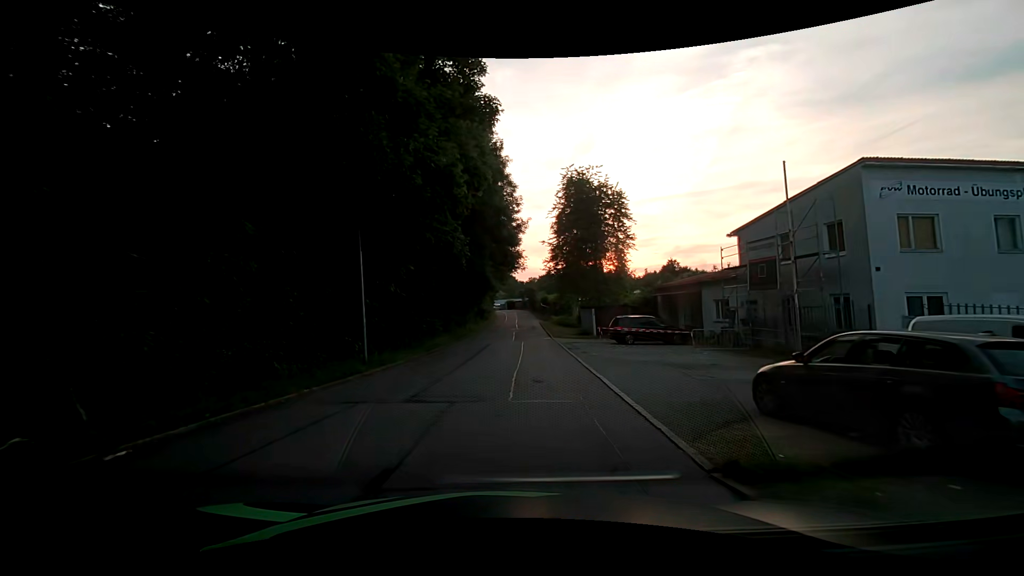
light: Day
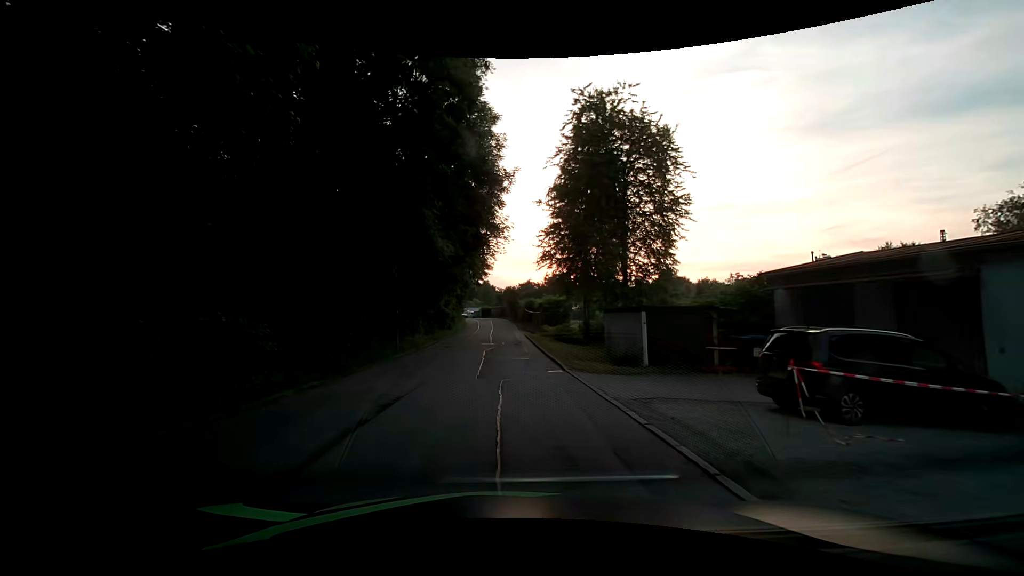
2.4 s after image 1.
(+0.4, +20.0) m; +3°
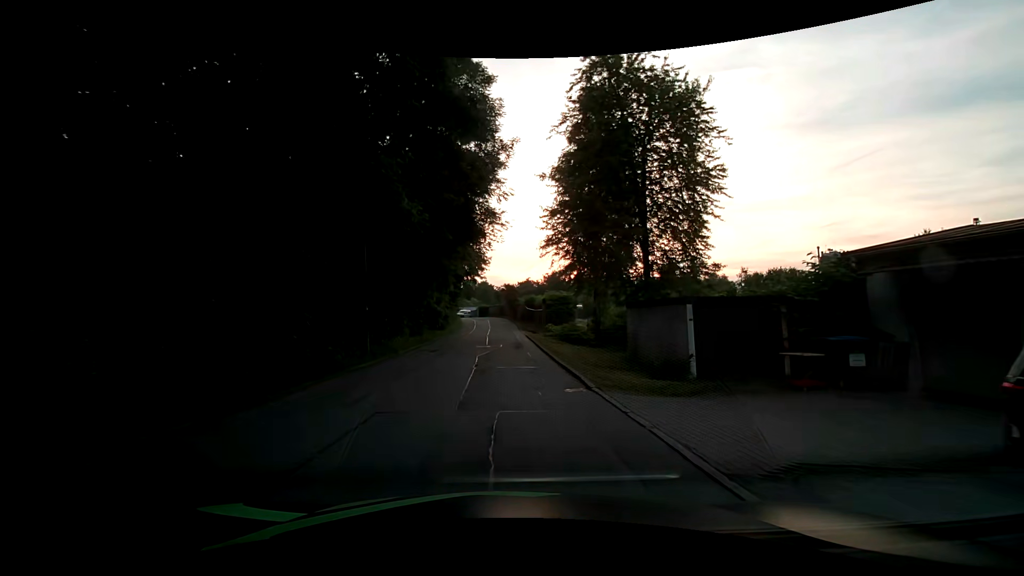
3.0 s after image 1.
(0.0, +5.1) m; 0°
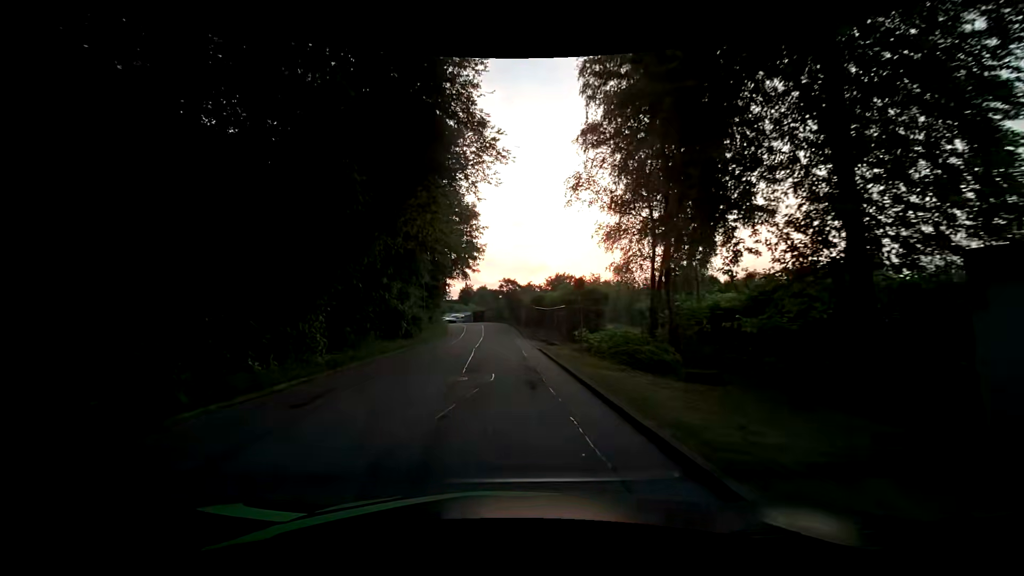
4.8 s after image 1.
(+0.1, +15.2) m; 0°
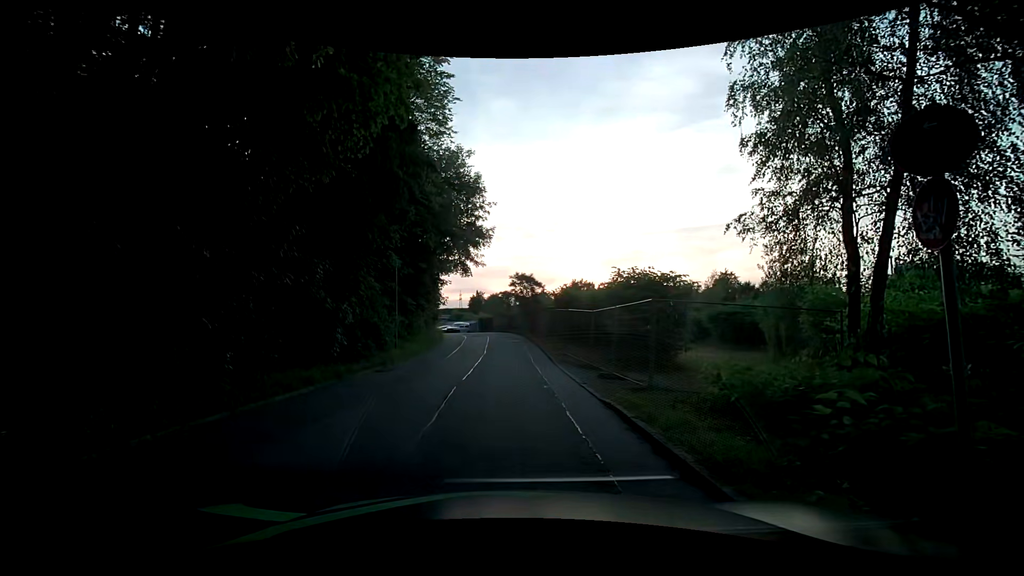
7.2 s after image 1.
(0.0, +11.6) m; +2°
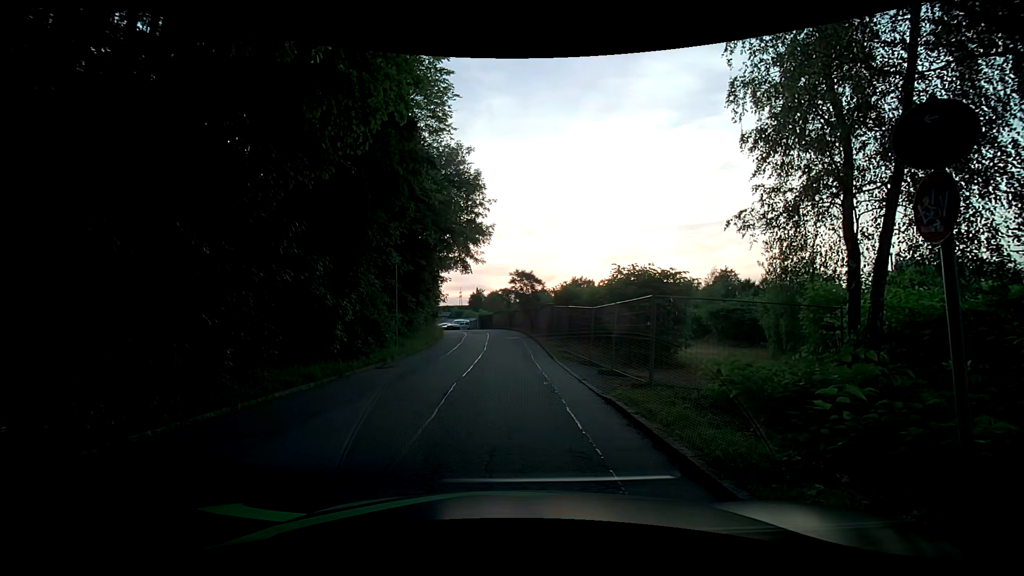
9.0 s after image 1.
(0.0, +0.1) m; 0°
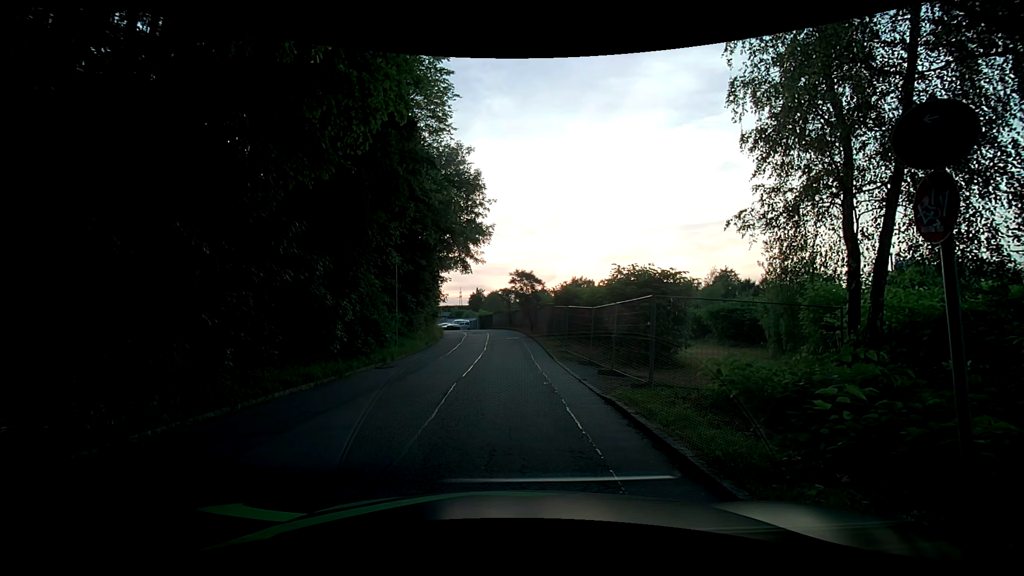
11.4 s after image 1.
(0.0, 0.0) m; 0°
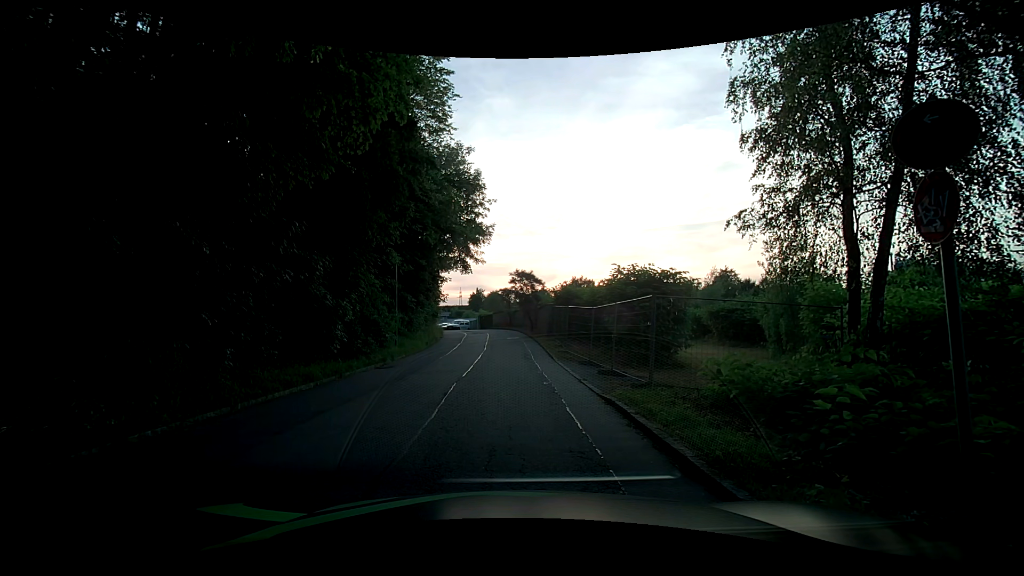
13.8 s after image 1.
(0.0, 0.0) m; 0°
